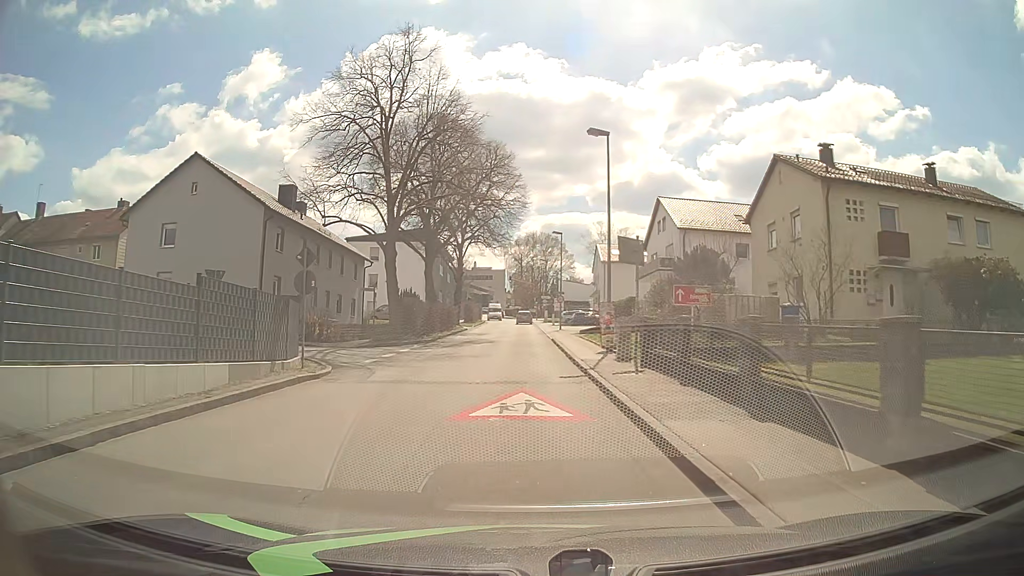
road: unclassified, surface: asphalt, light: Day
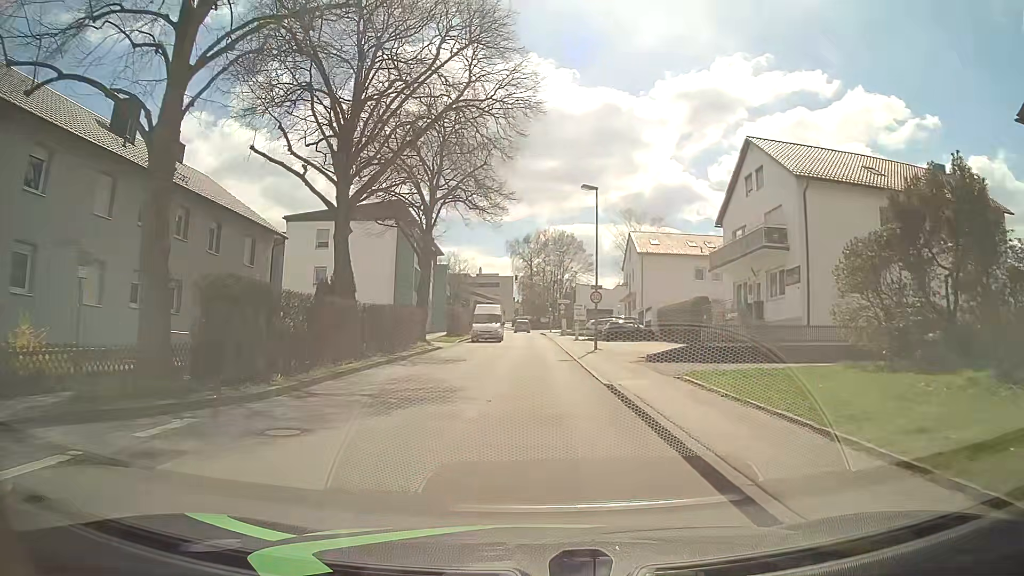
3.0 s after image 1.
(-0.3, +21.9) m; -2°
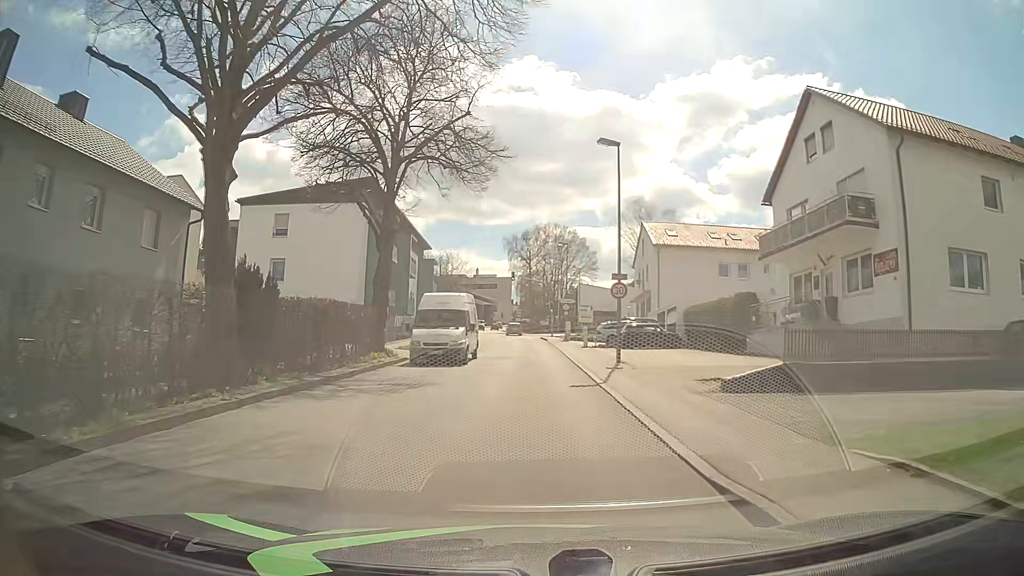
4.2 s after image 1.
(+0.1, +8.8) m; +1°
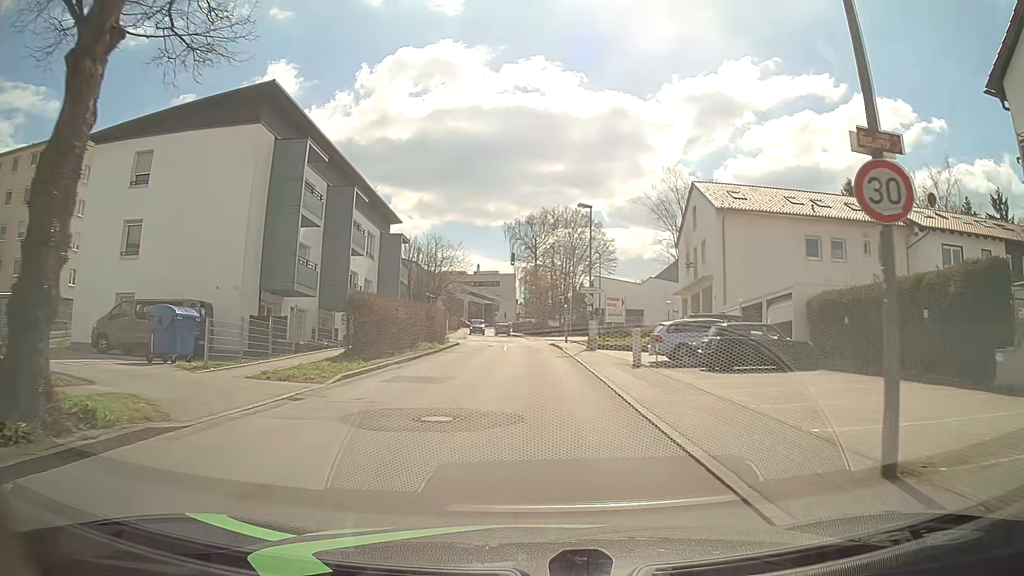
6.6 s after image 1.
(-0.1, +17.7) m; 0°
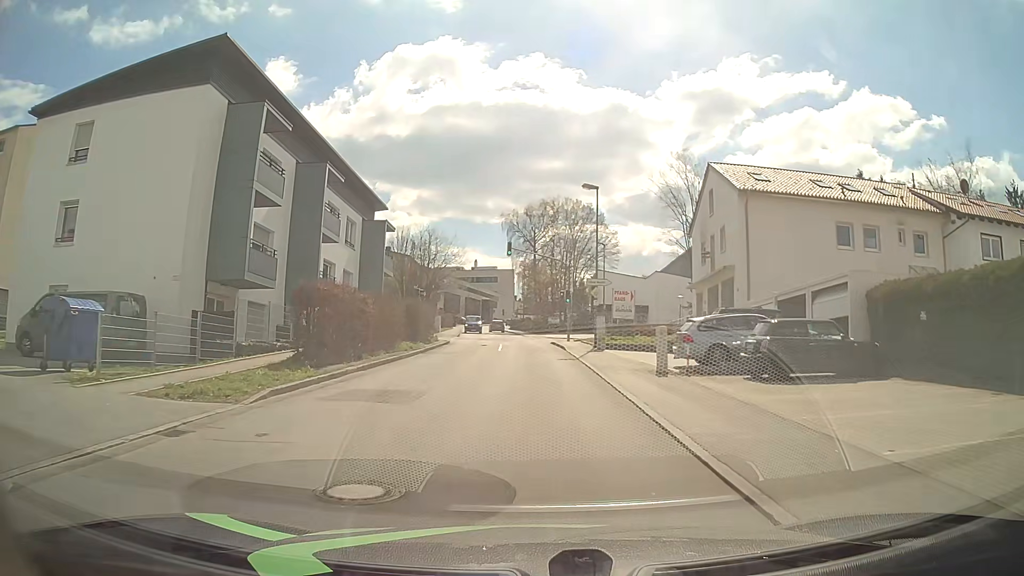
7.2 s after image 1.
(0.0, +4.5) m; 0°
